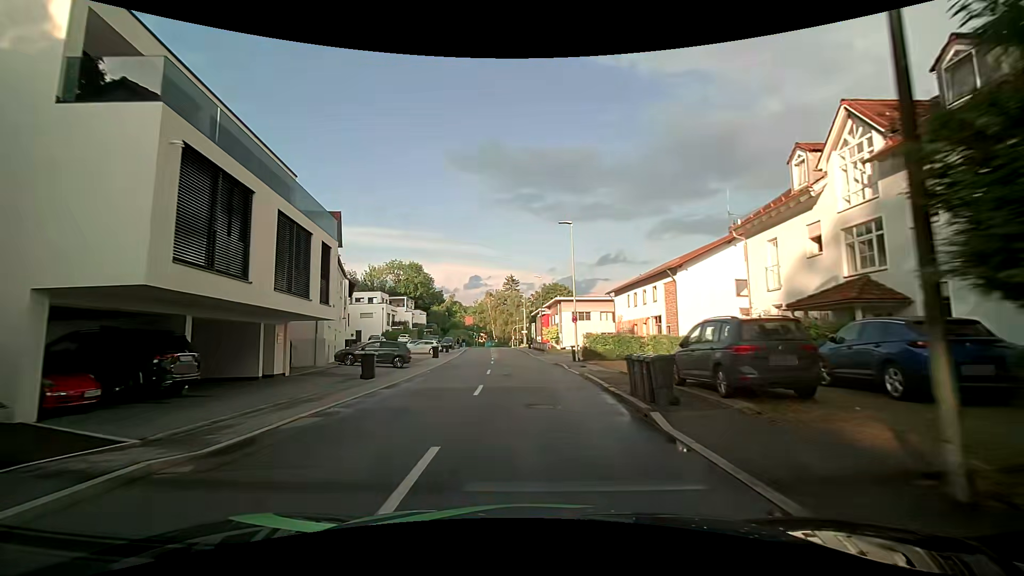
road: tertiary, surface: asphalt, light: Day
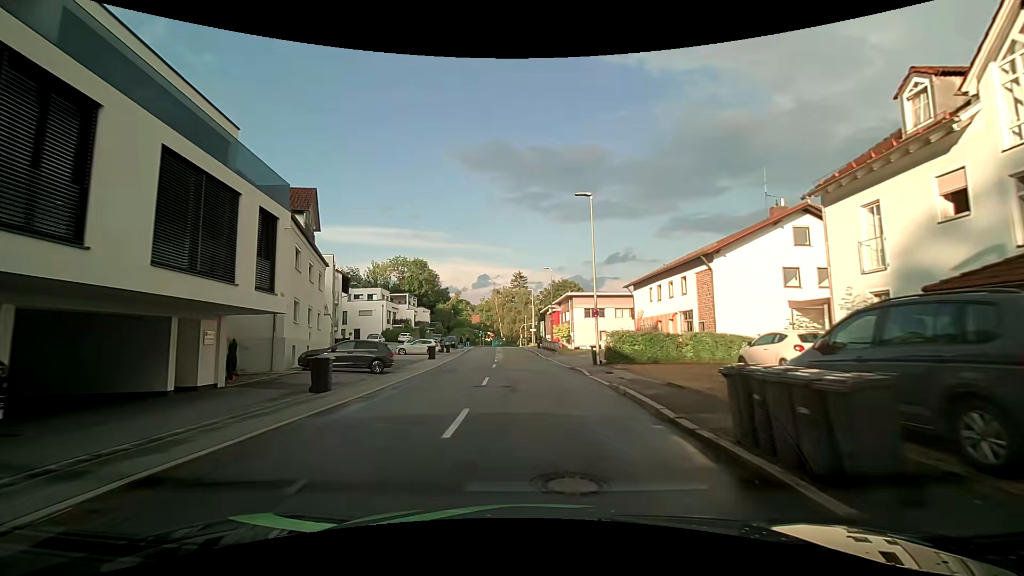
(0.0, +5.5) m; +1°
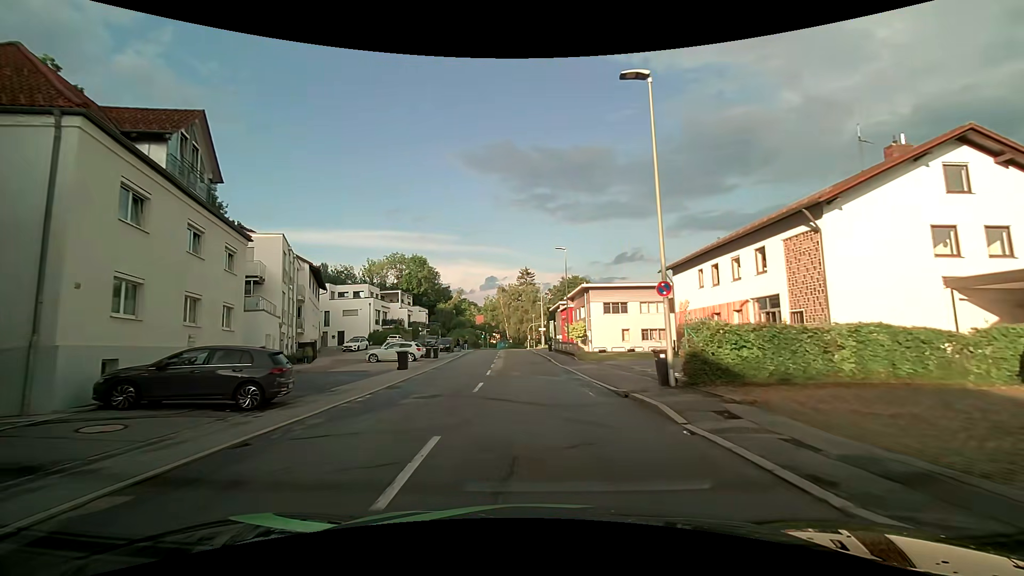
(-0.4, +11.0) m; -3°
